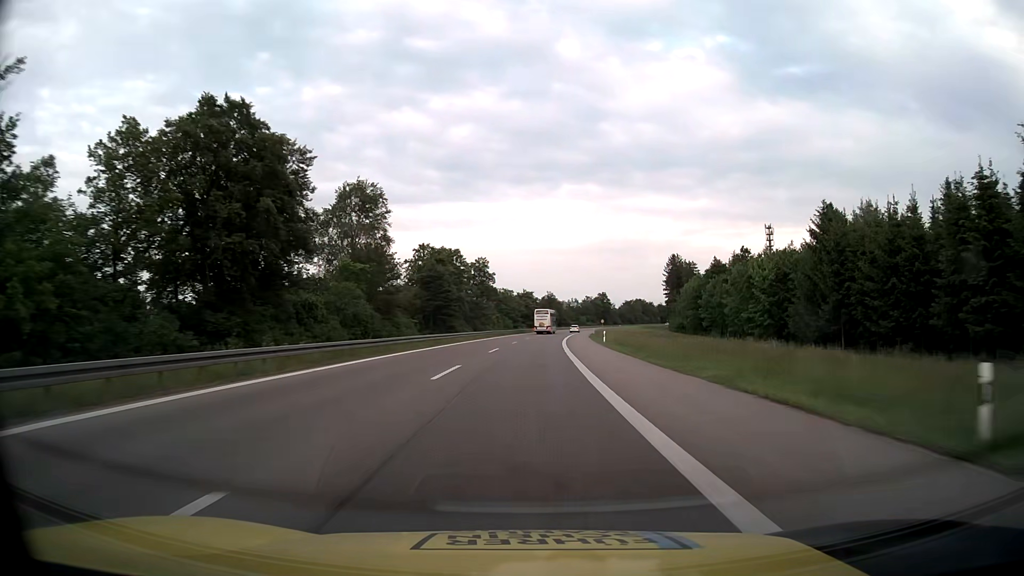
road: motorway_link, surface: asphalt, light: Day
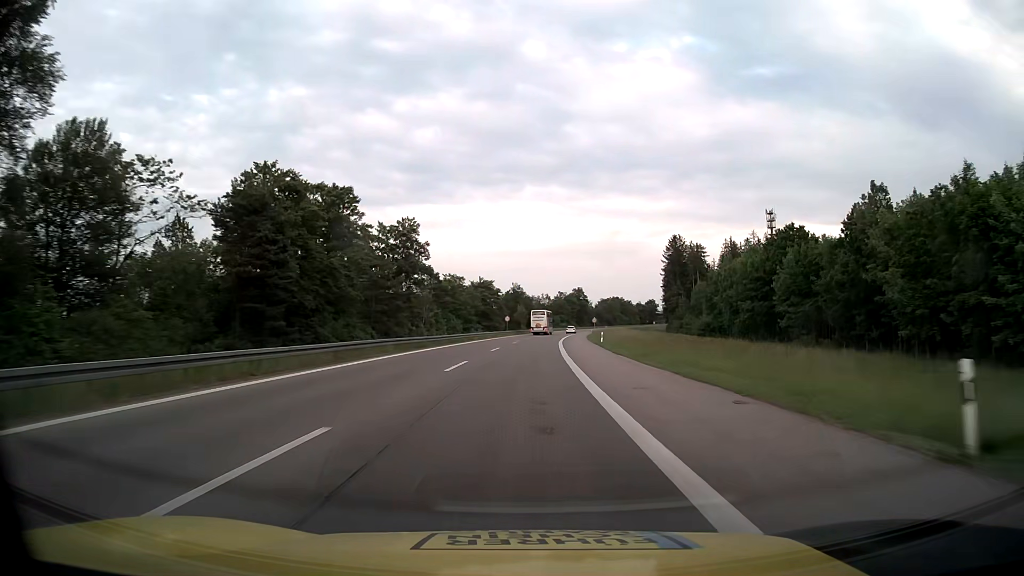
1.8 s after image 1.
(+1.4, +50.3) m; +3°
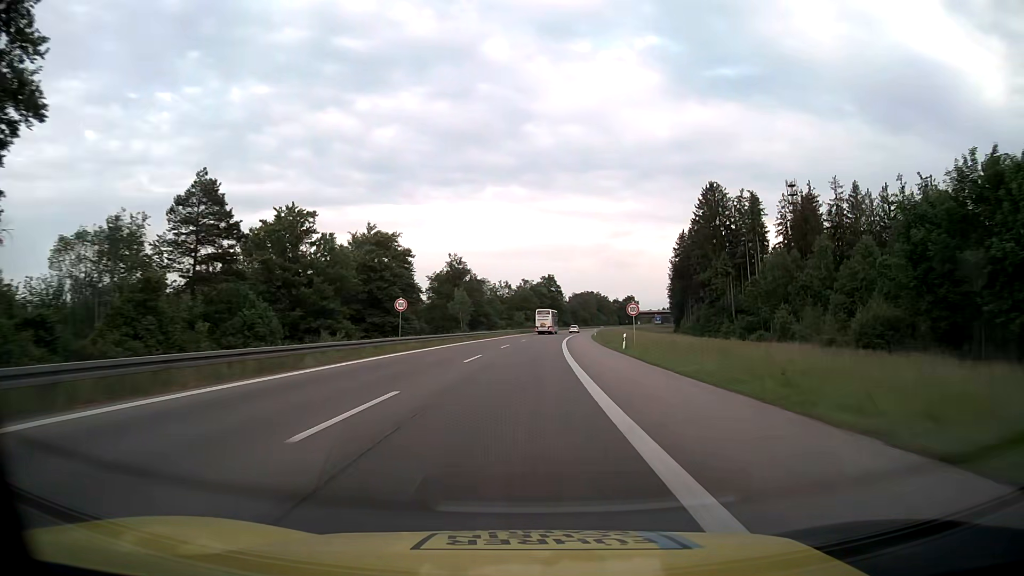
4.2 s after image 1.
(+2.2, +67.0) m; +4°
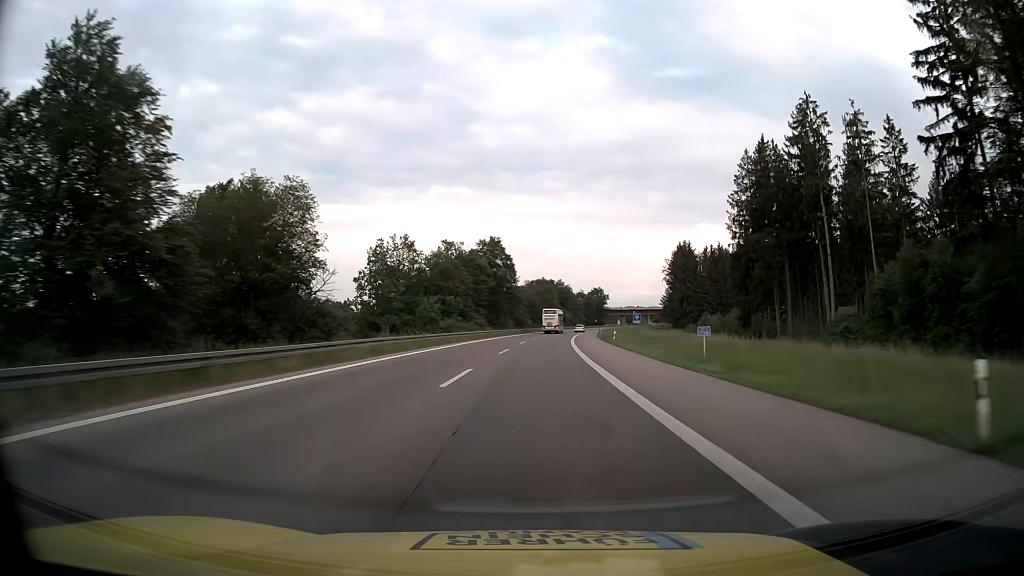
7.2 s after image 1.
(+2.8, +82.7) m; +4°
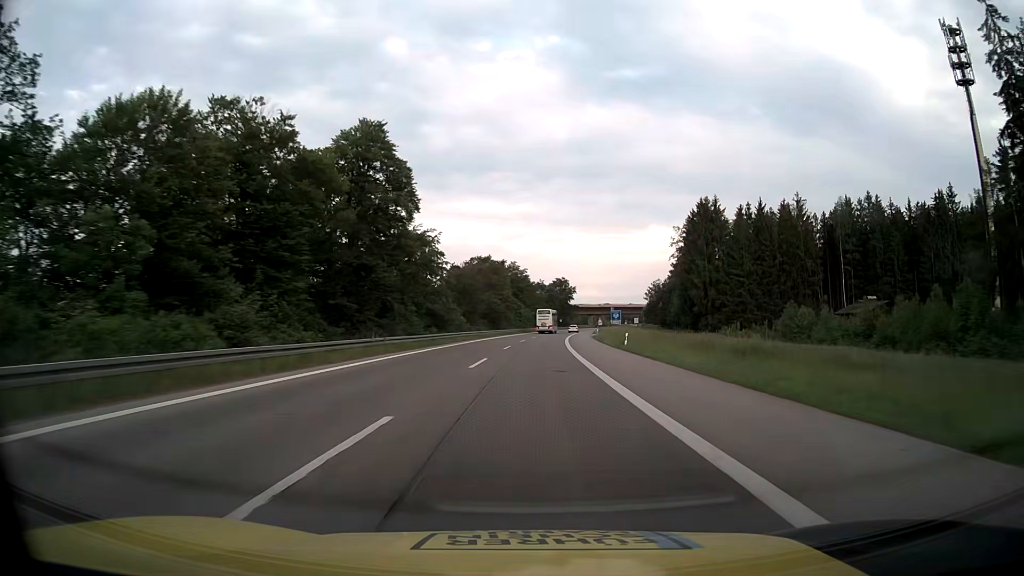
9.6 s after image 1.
(+2.4, +64.9) m; +4°
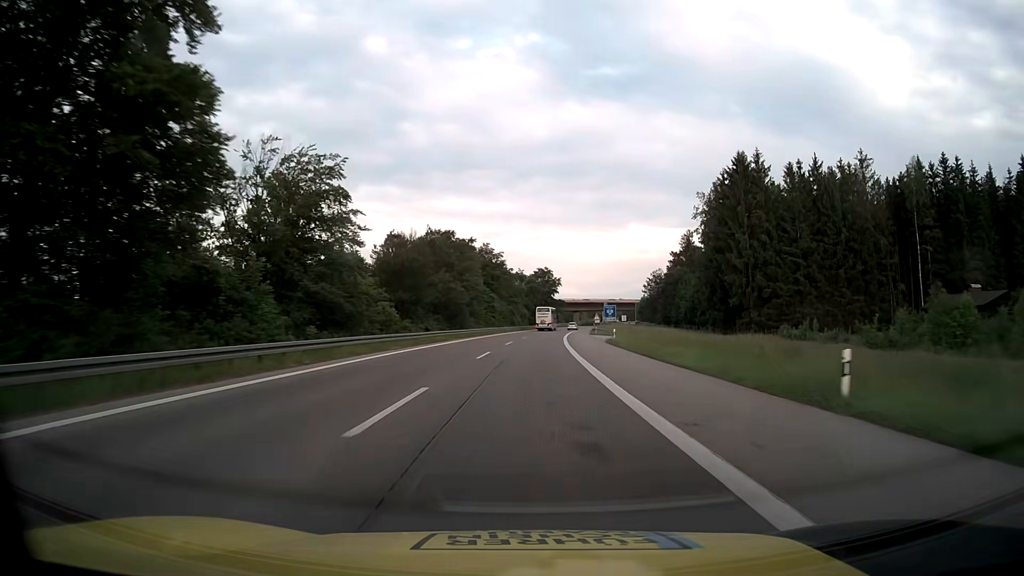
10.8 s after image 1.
(+0.6, +31.7) m; +2°
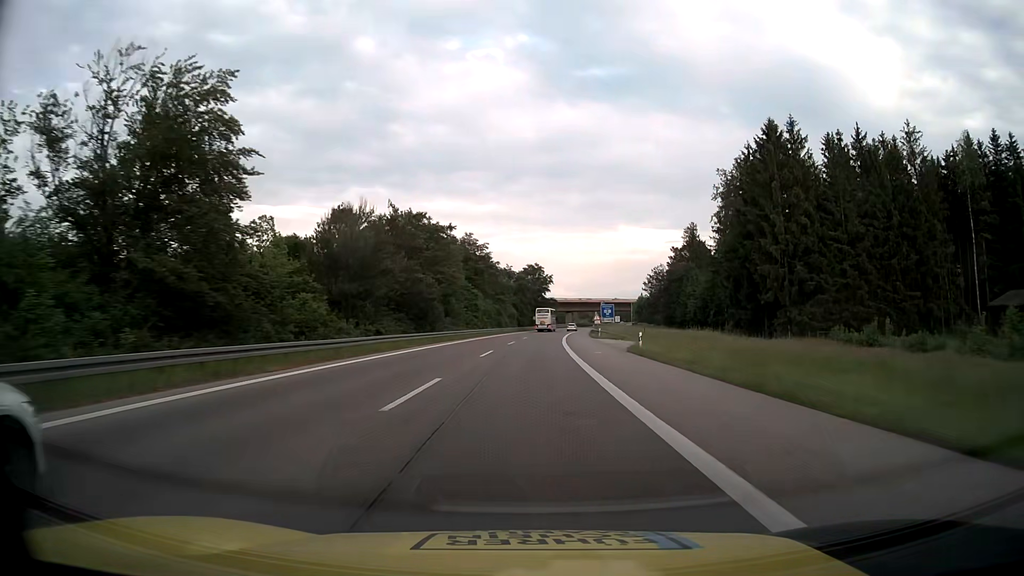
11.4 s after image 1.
(+0.1, +15.4) m; +1°
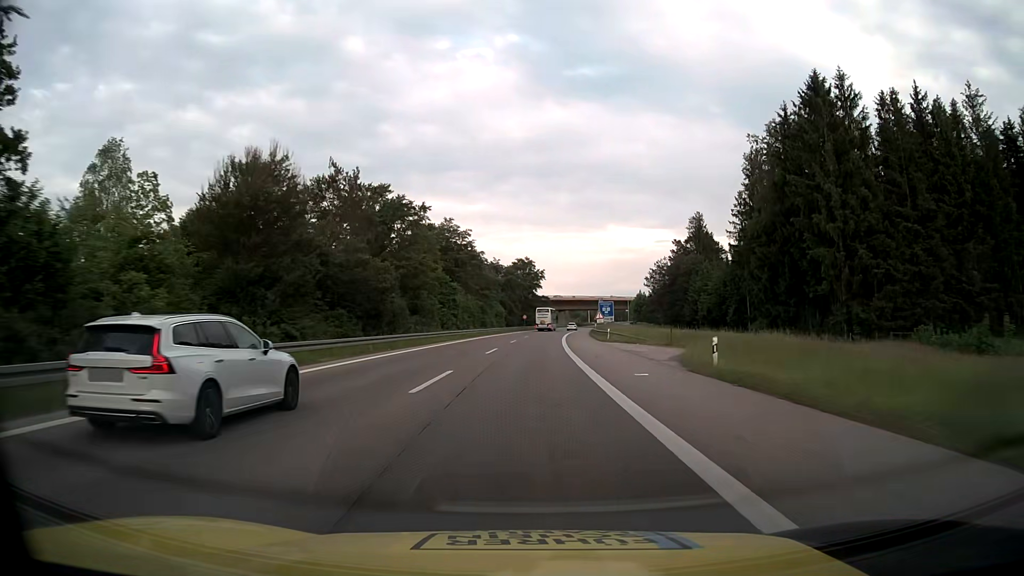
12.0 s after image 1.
(+0.1, +15.2) m; +1°
(0, +10) (0, +20) (0, +30) (+1, +40) (+1, +50) (+2, +60) (+2, +70) (+3, +80) (+4, +90) (+5, +100) m
